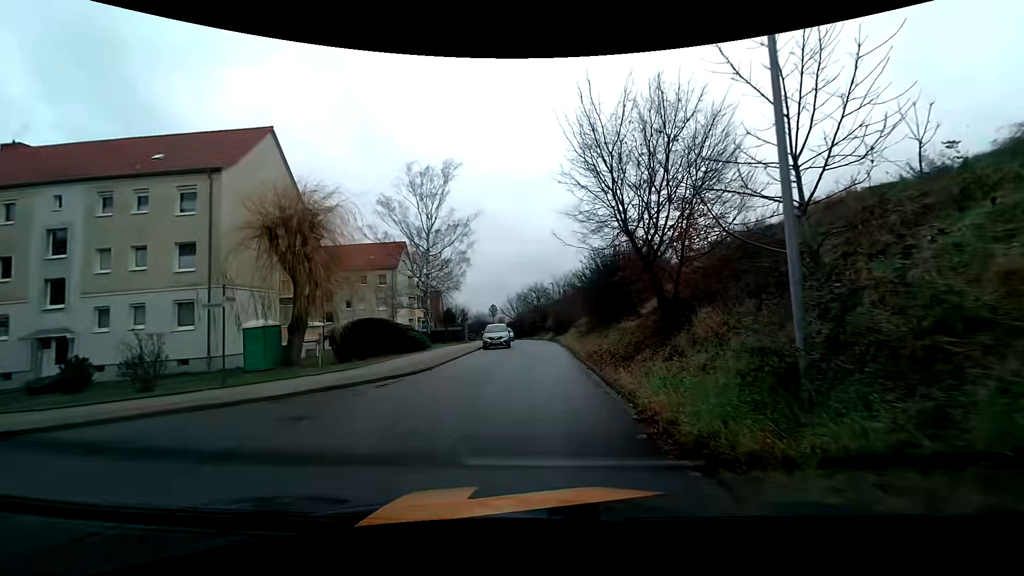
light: Day
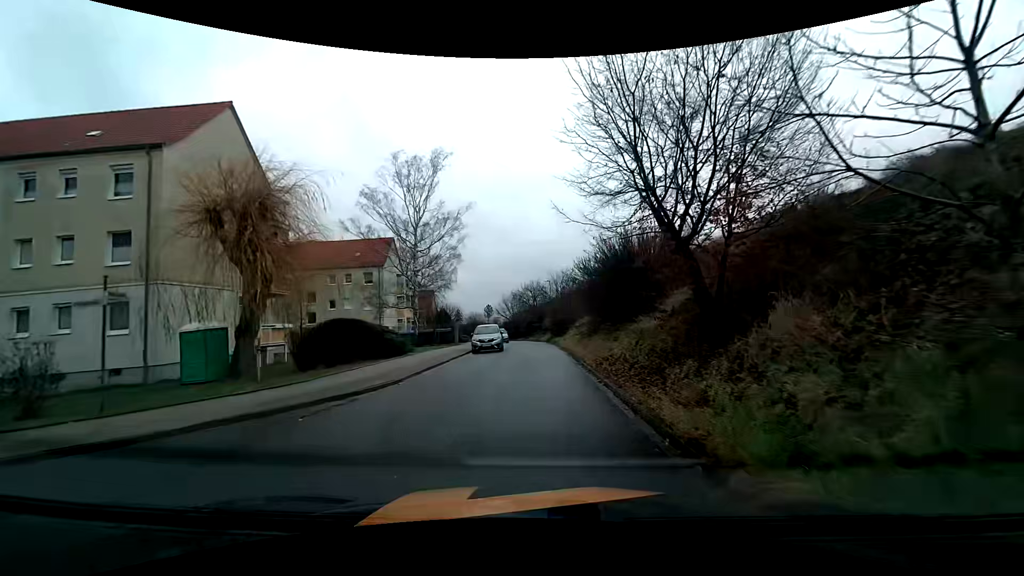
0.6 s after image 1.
(0.0, +3.6) m; 0°
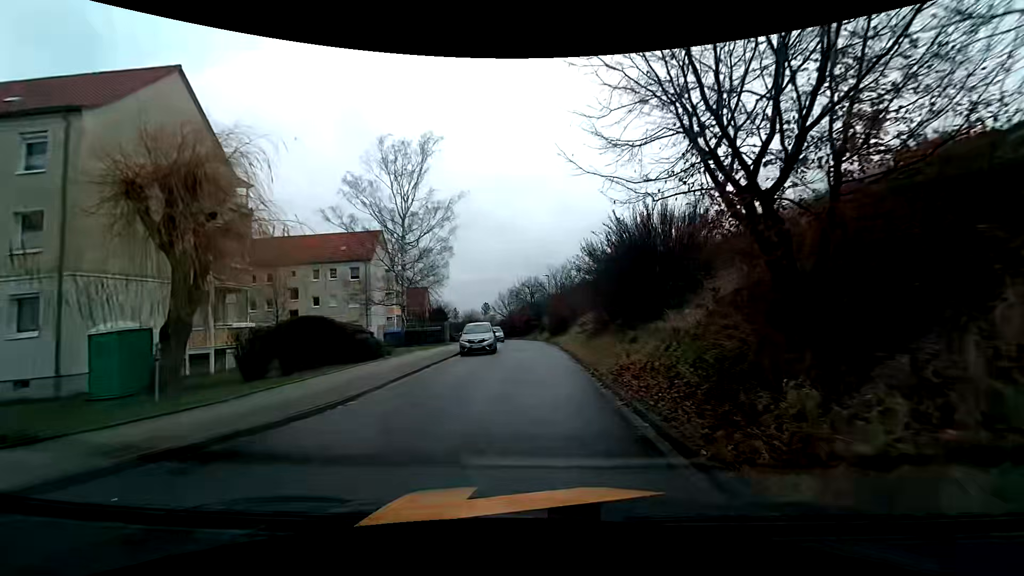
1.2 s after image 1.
(0.0, +3.6) m; +1°
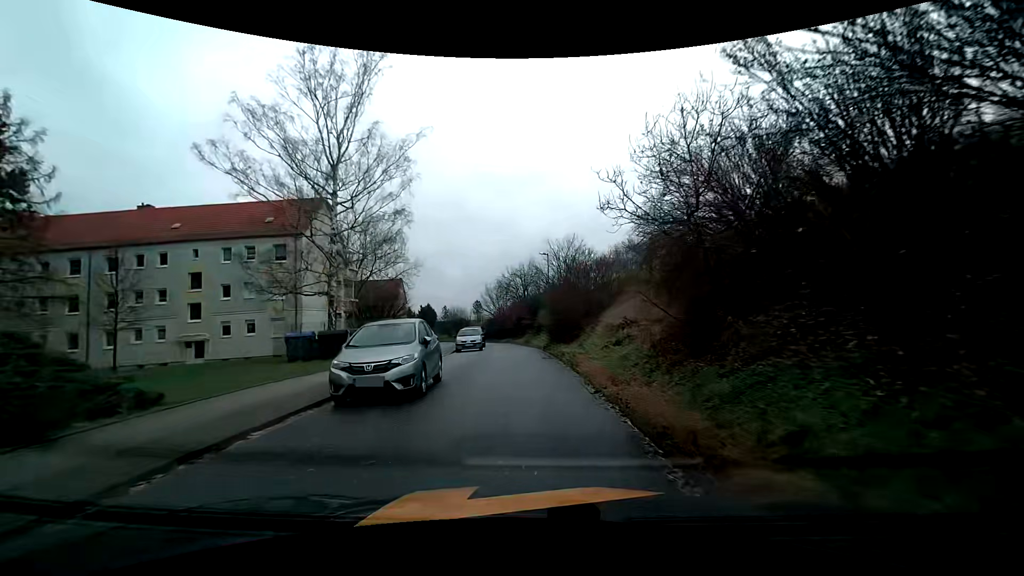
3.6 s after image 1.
(0.0, +14.4) m; 0°
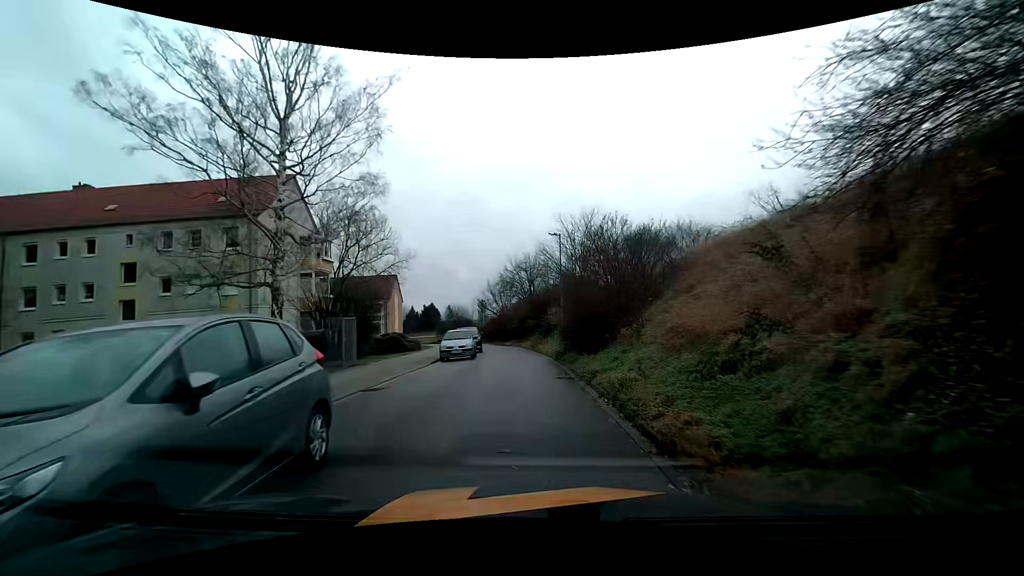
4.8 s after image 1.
(0.0, +7.3) m; 0°
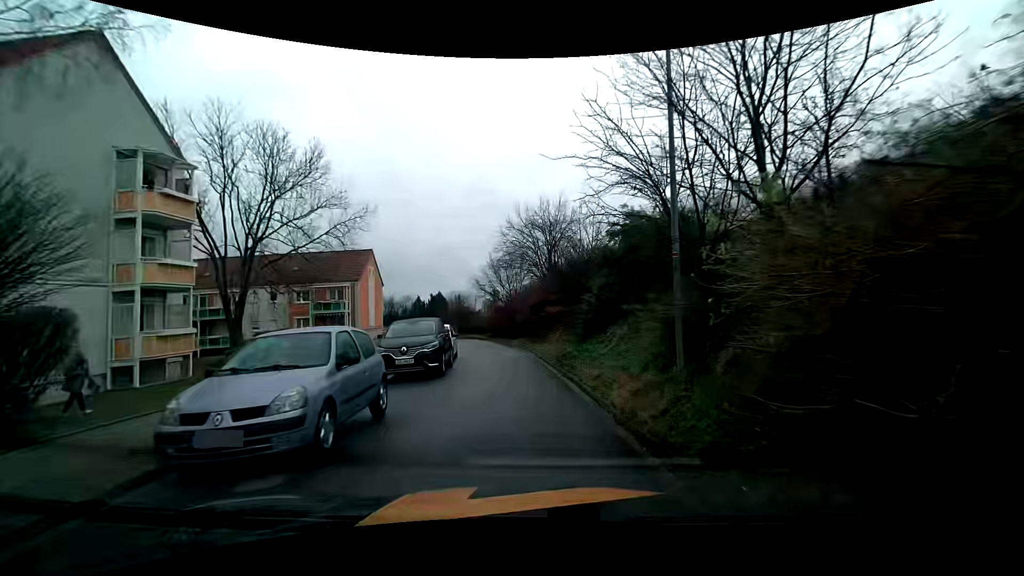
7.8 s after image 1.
(-0.4, +18.1) m; -2°
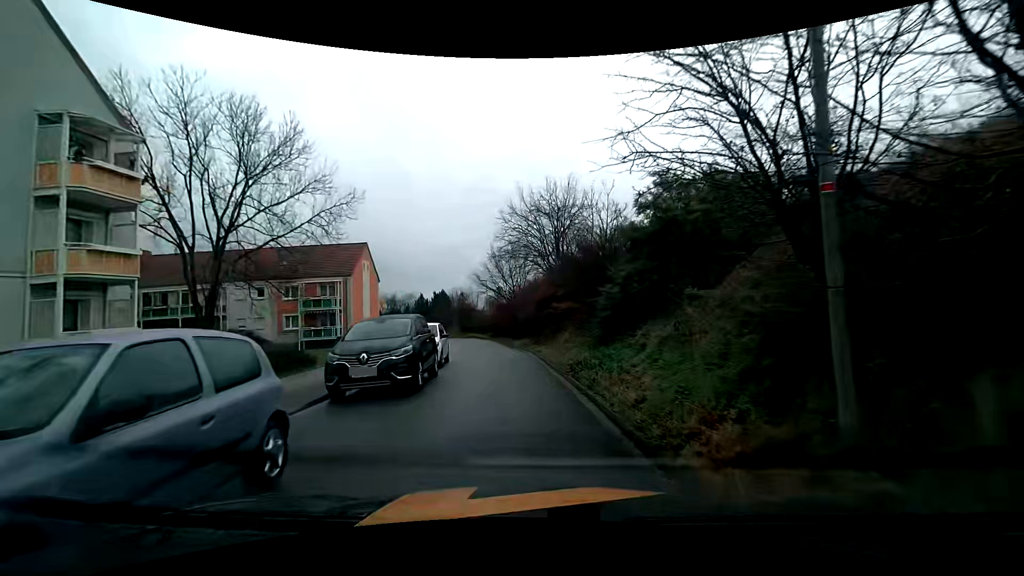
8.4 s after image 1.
(0.0, +3.5) m; 0°
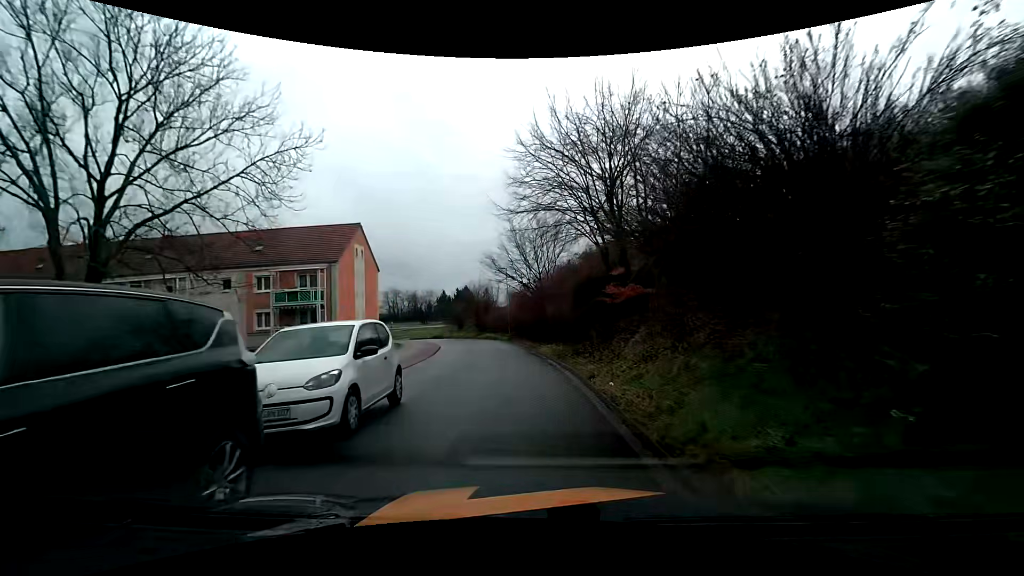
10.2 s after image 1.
(-0.4, +10.2) m; -5°
(0, +10) (0, +20) (-1, +30) (-3, +40) (-6, +49) (-14, +55) (-24, +56) (-34, +56) (-44, +56) (-54, +57) m
